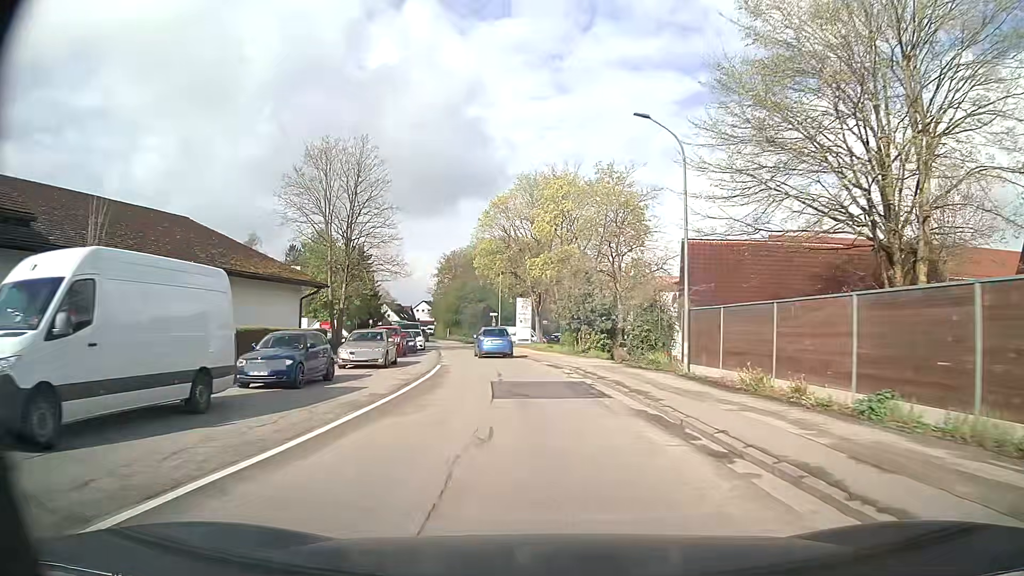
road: secondary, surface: asphalt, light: Day
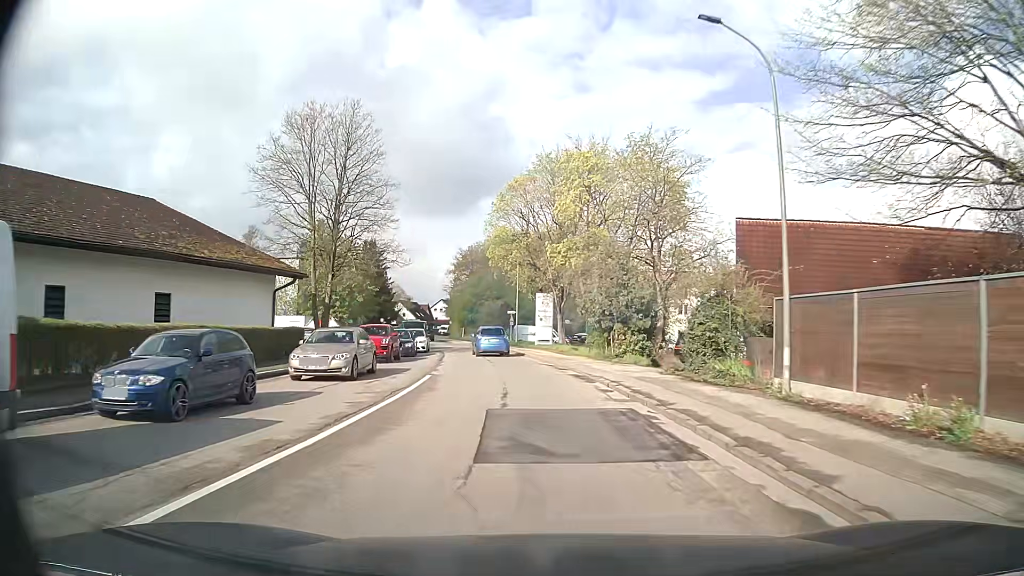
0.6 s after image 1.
(-0.1, +6.9) m; -2°
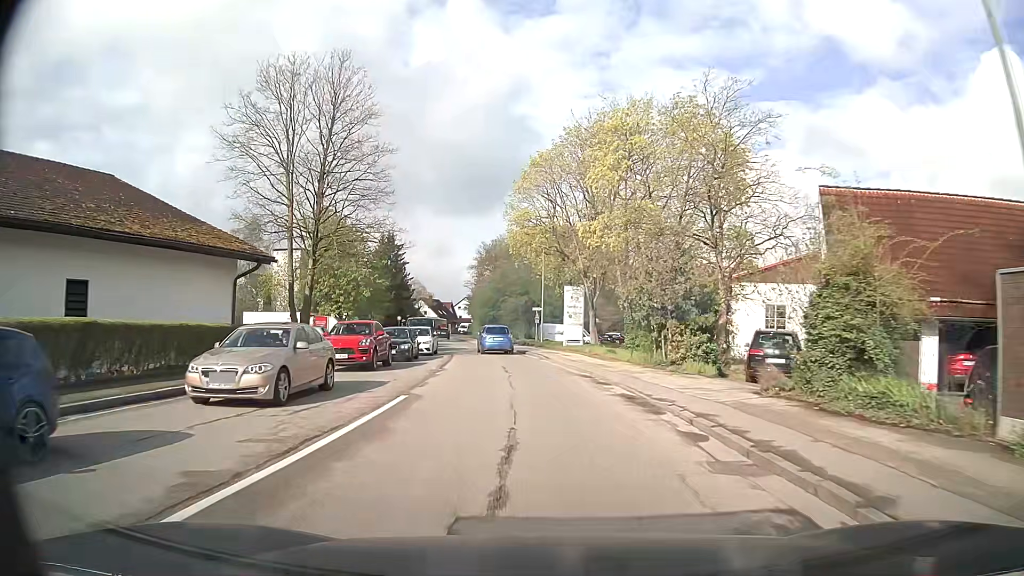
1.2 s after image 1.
(-0.1, +6.9) m; -2°
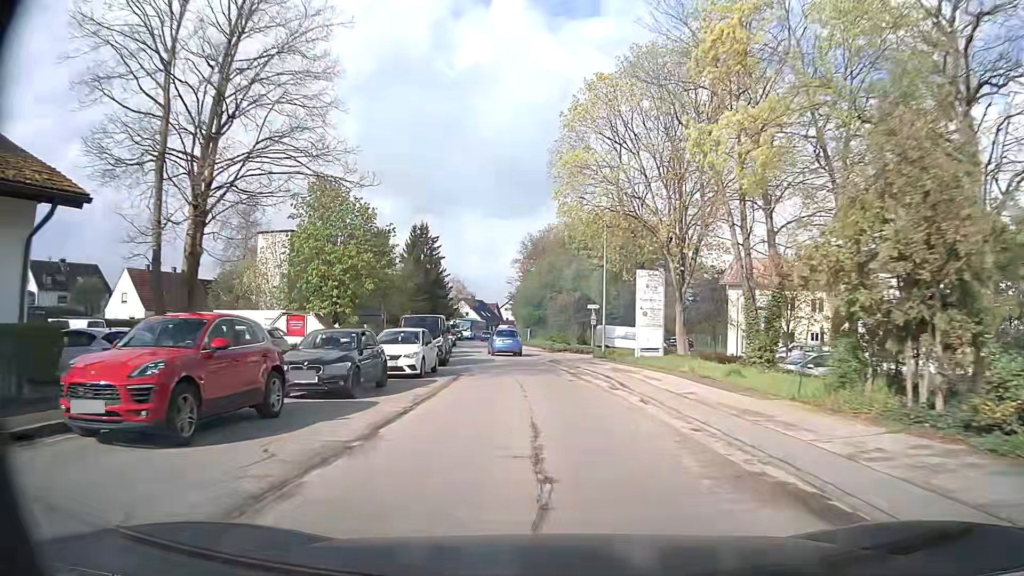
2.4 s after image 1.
(-0.6, +14.1) m; -4°
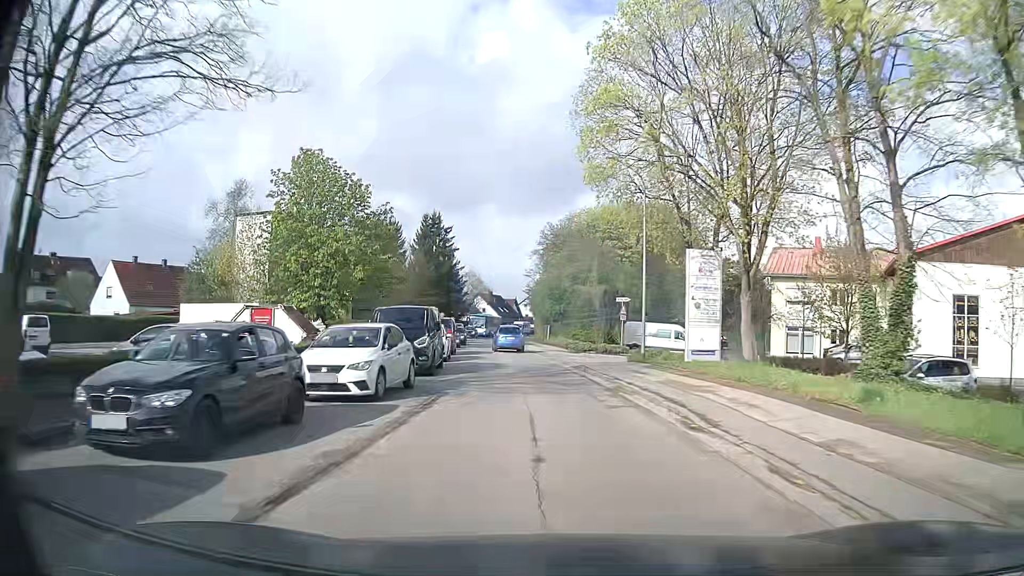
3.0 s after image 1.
(-0.1, +7.1) m; -2°
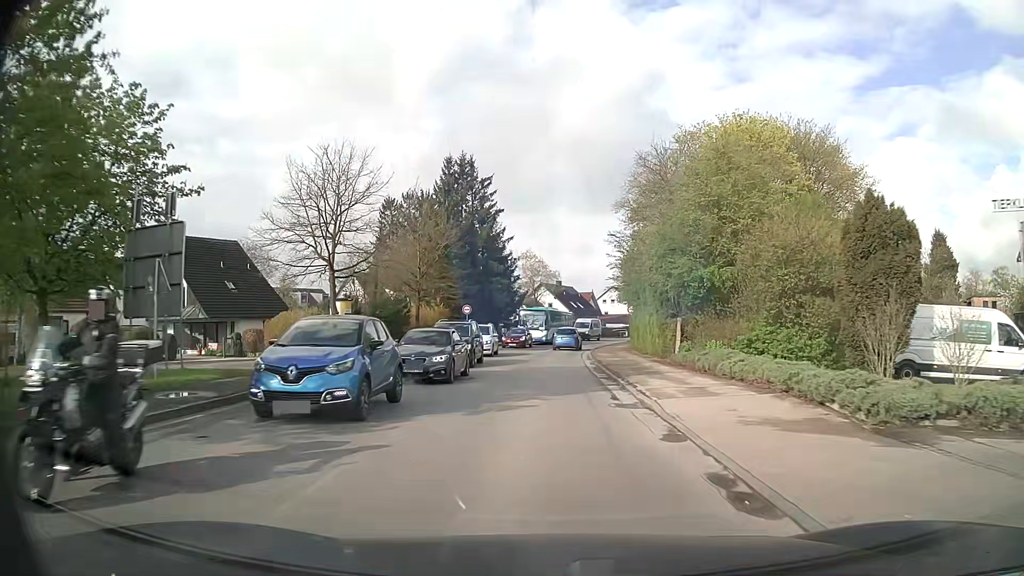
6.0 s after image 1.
(-1.8, +34.9) m; -6°
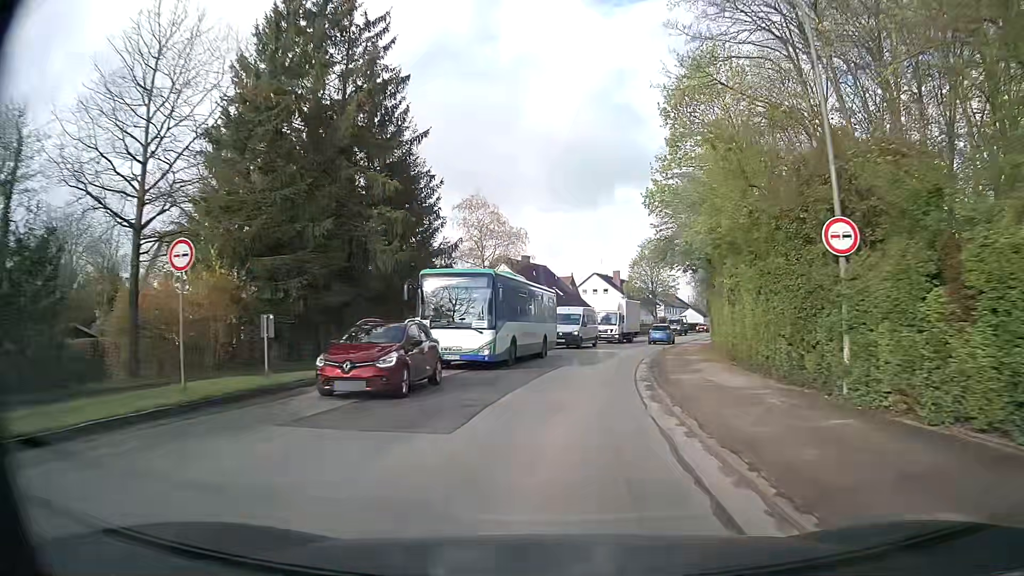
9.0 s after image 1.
(+0.1, +35.3) m; +2°
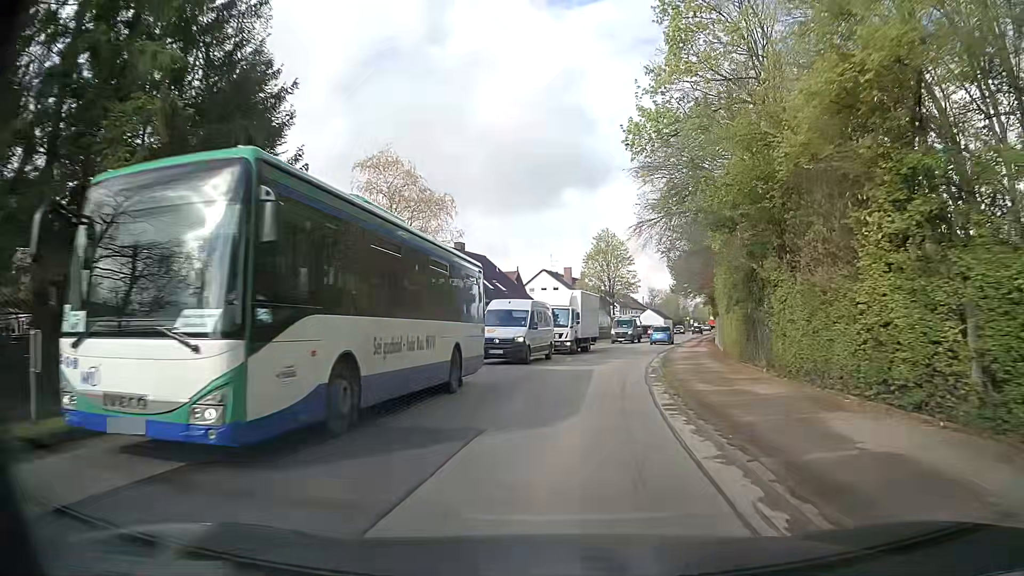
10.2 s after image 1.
(+0.5, +14.2) m; +5°
(0, +10) (+1, +20) (+3, +30) (+5, +40) (+7, +49) (+10, +59) (+12, +69) (+15, +78) (+18, +88) (+20, +98) m
